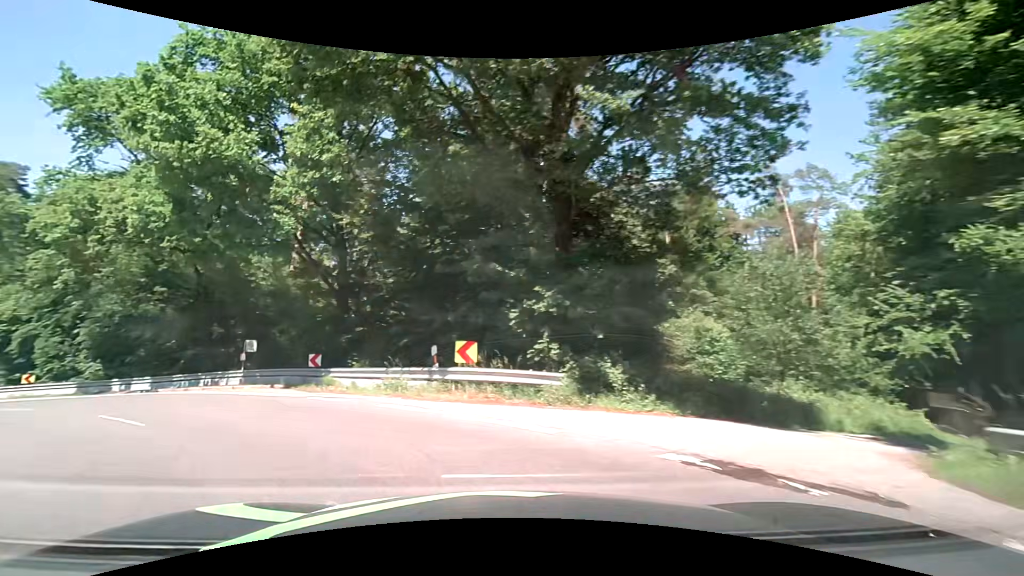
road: tertiary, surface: asphalt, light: Day
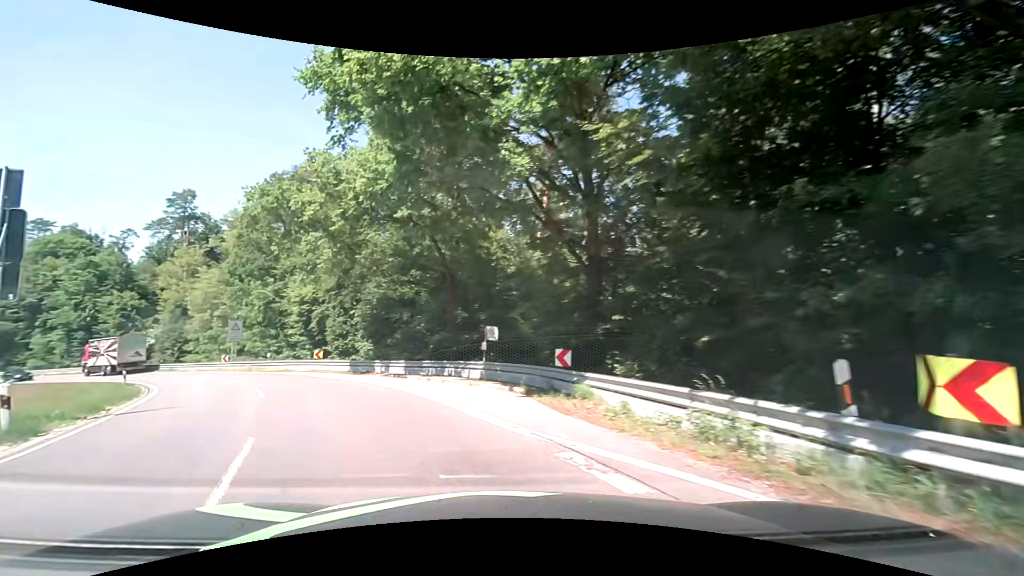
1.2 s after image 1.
(-1.8, +7.2) m; -27°
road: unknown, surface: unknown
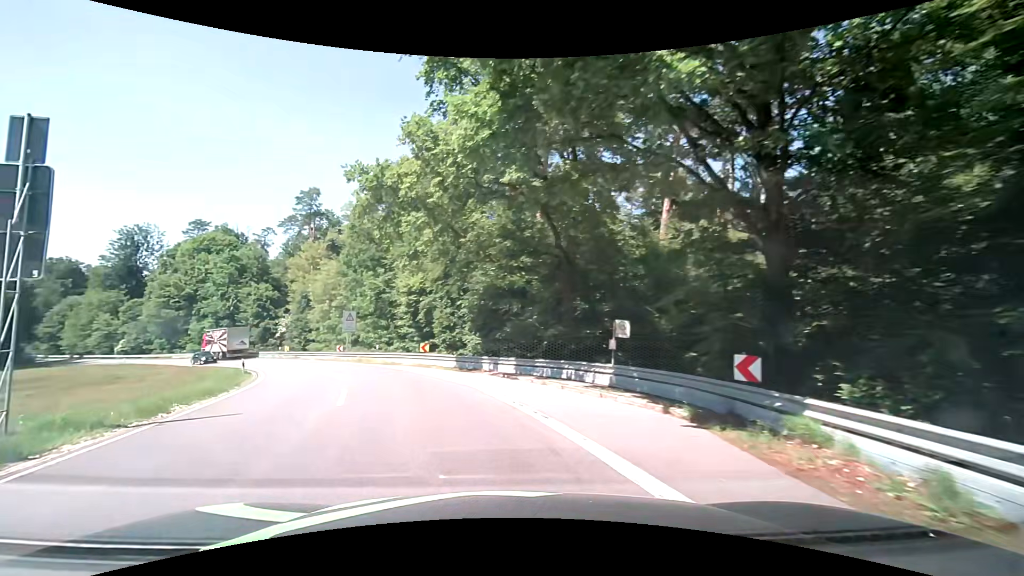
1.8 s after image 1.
(-0.4, +4.4) m; -12°
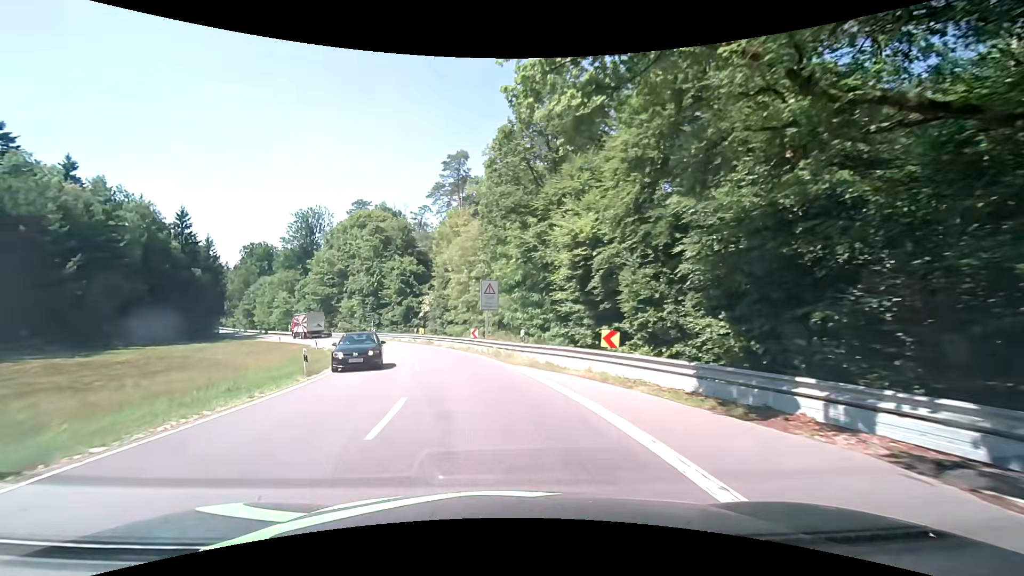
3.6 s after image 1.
(-3.1, +16.6) m; -18°
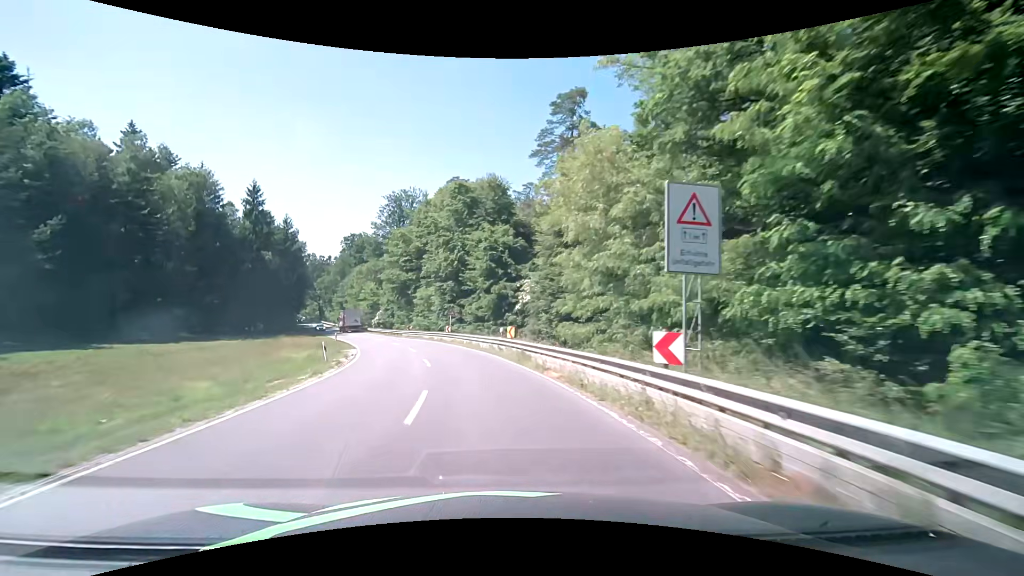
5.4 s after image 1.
(-2.5, +22.5) m; -12°
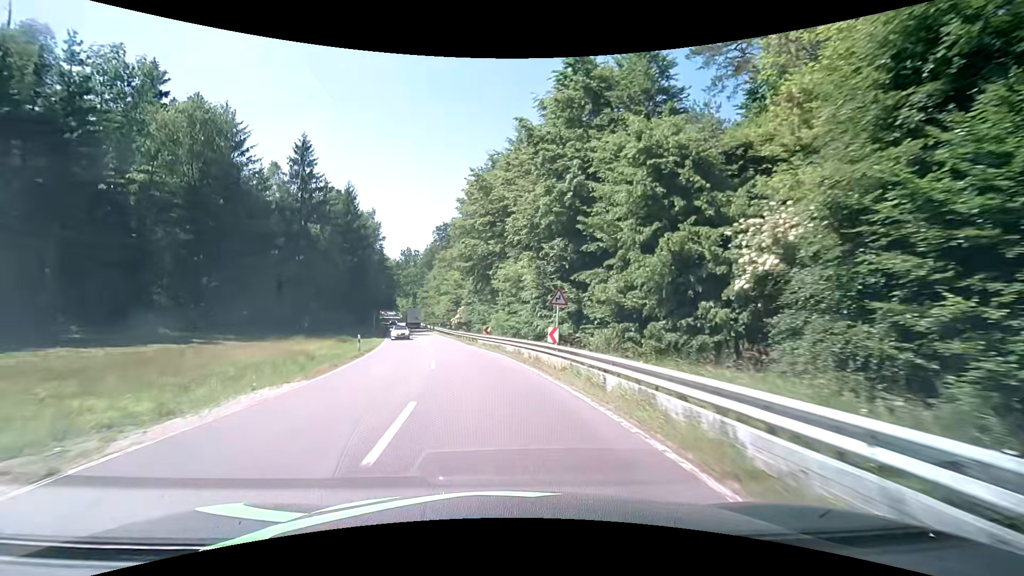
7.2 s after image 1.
(-2.4, +24.4) m; -11°
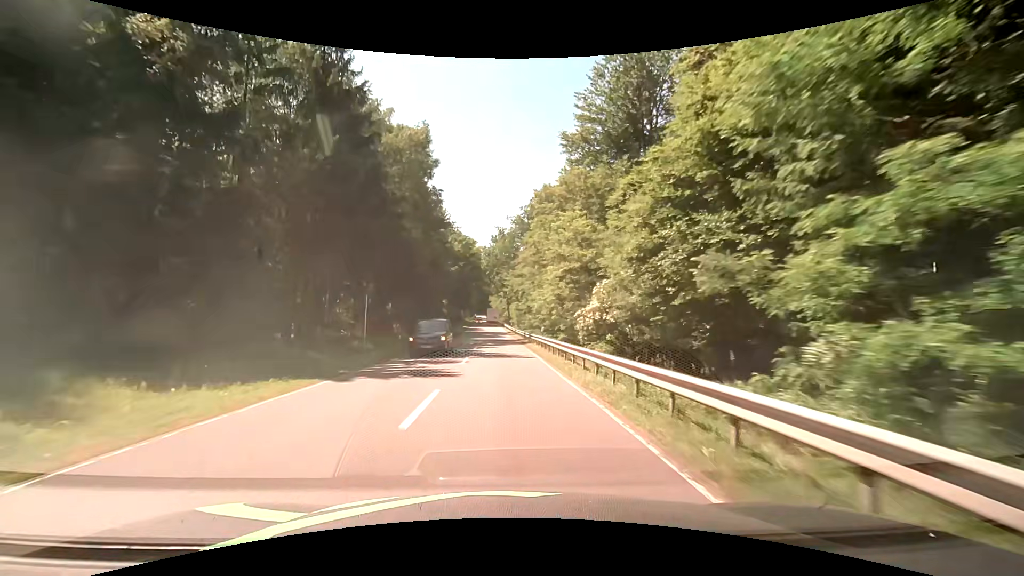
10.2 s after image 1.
(-5.6, +42.8) m; -12°
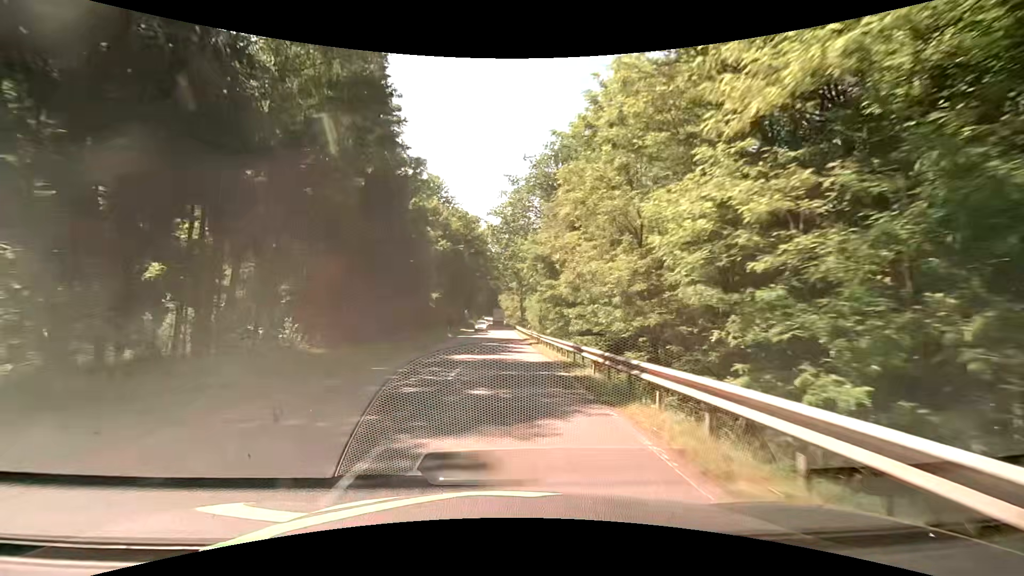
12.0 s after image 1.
(-0.3, +27.4) m; -1°
(0, +10) (0, +20) (0, +30) (0, +40) (0, +50) (0, +60) (0, +70) (0, +80) (-1, +90) (-1, +100) m
